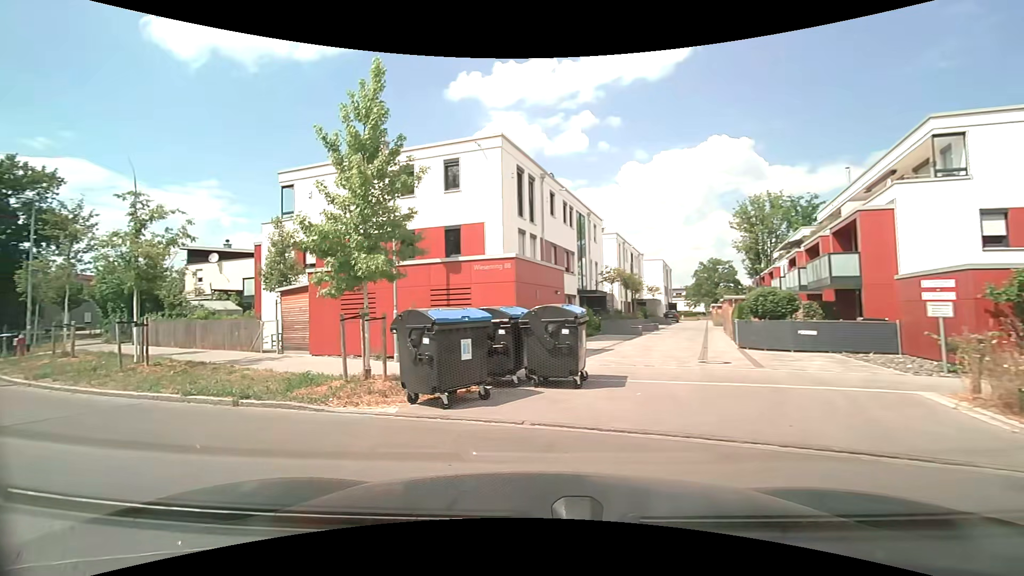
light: Day
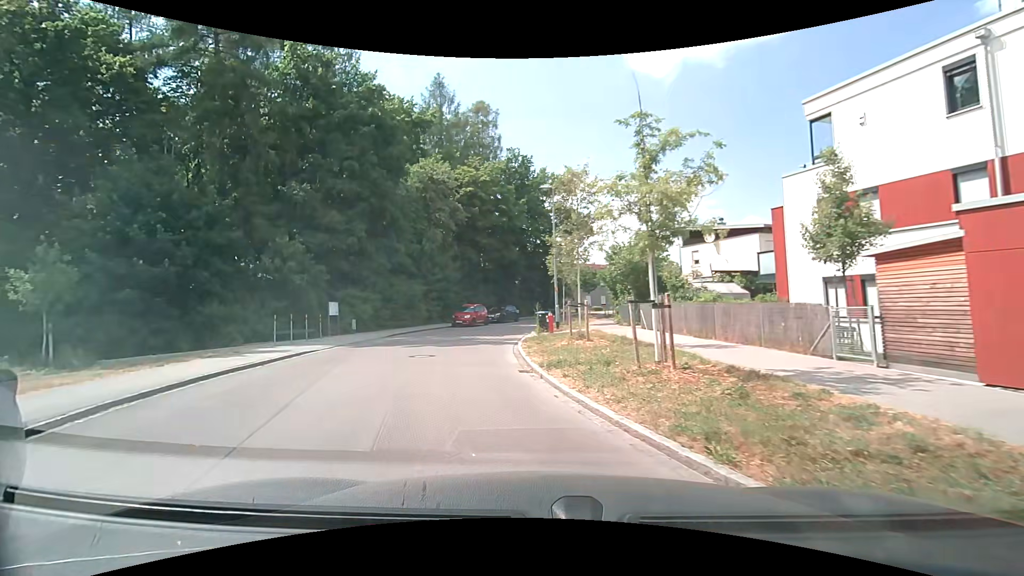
(-3.4, +6.6) m; -49°
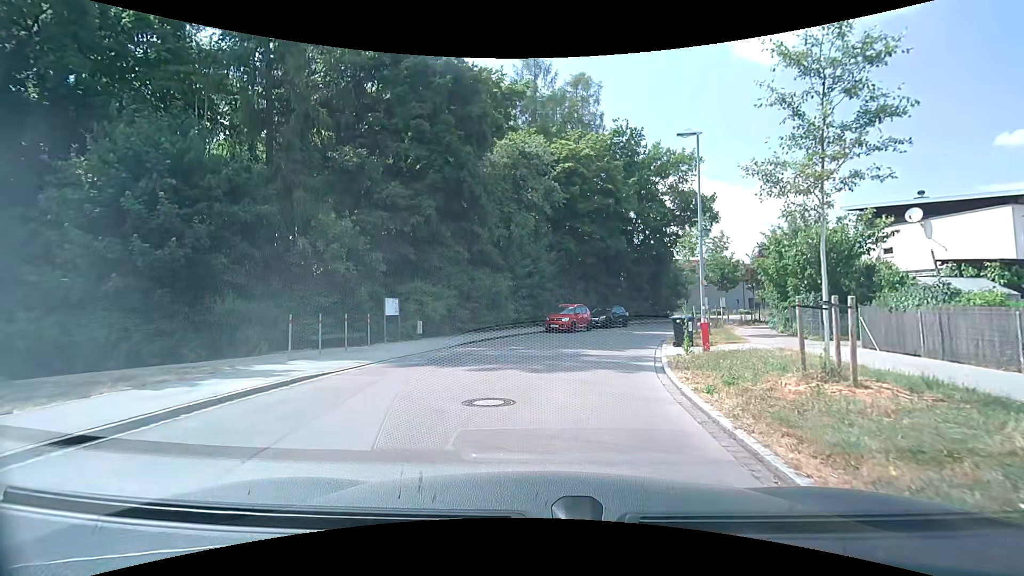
(-1.1, +7.8) m; -11°
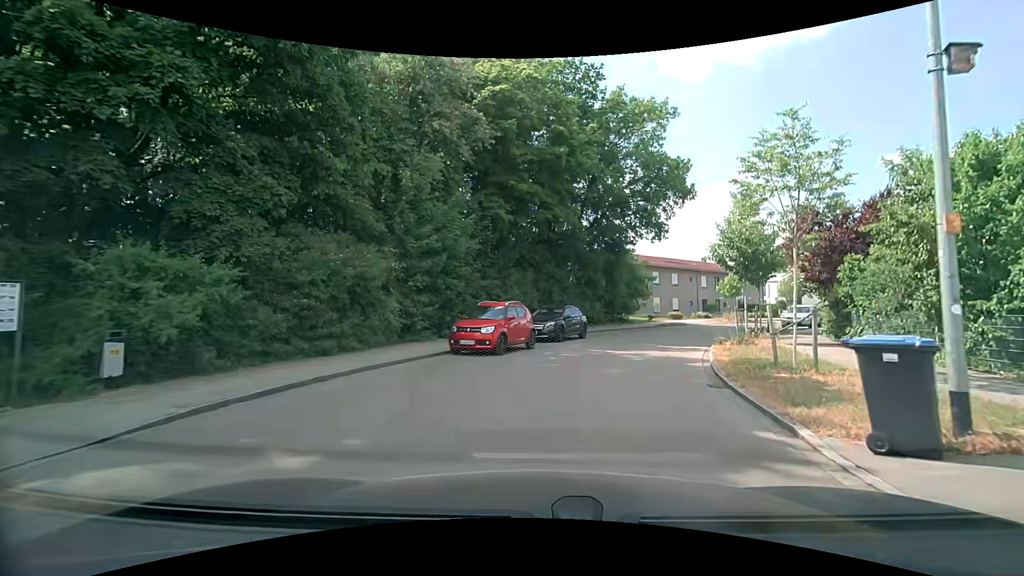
(+0.5, +13.4) m; +7°
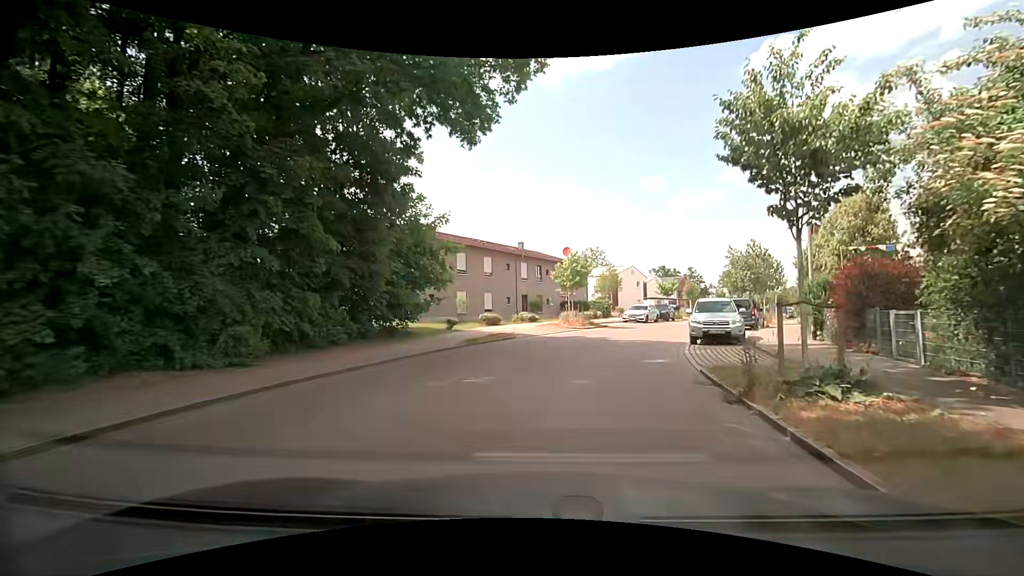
(+4.1, +20.8) m; +21°
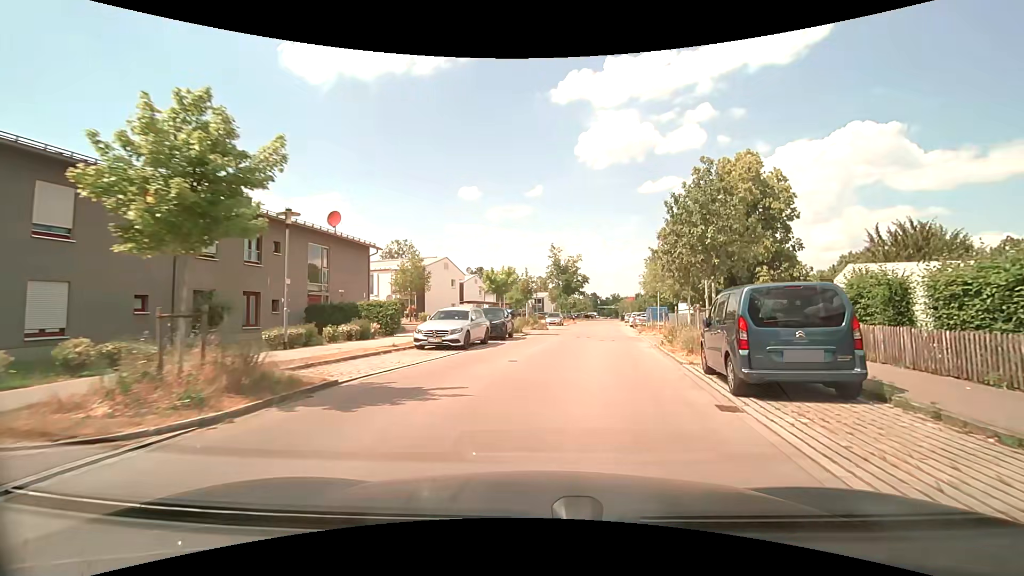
(+3.9, +22.7) m; +20°
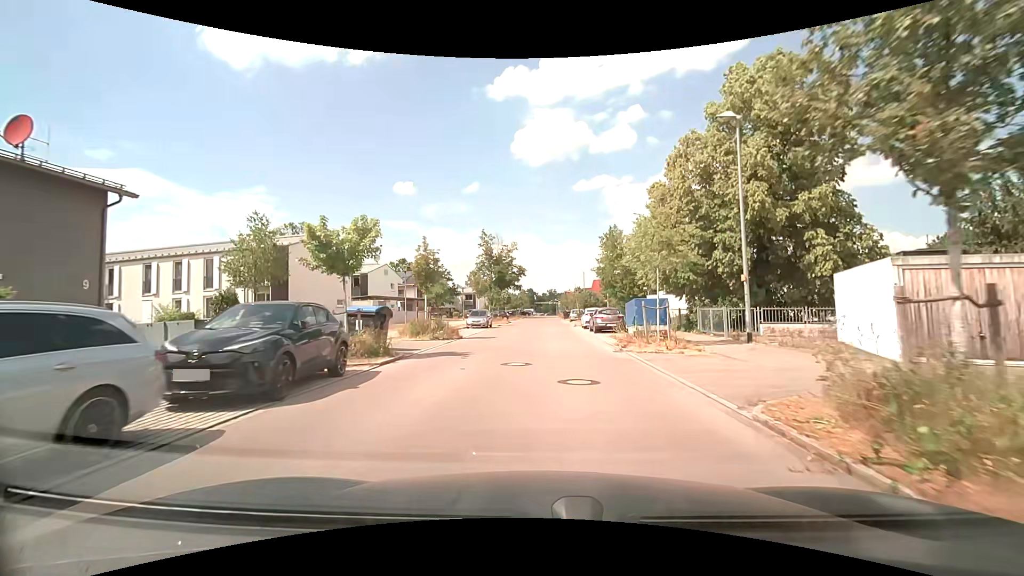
(+1.3, +15.5) m; +8°
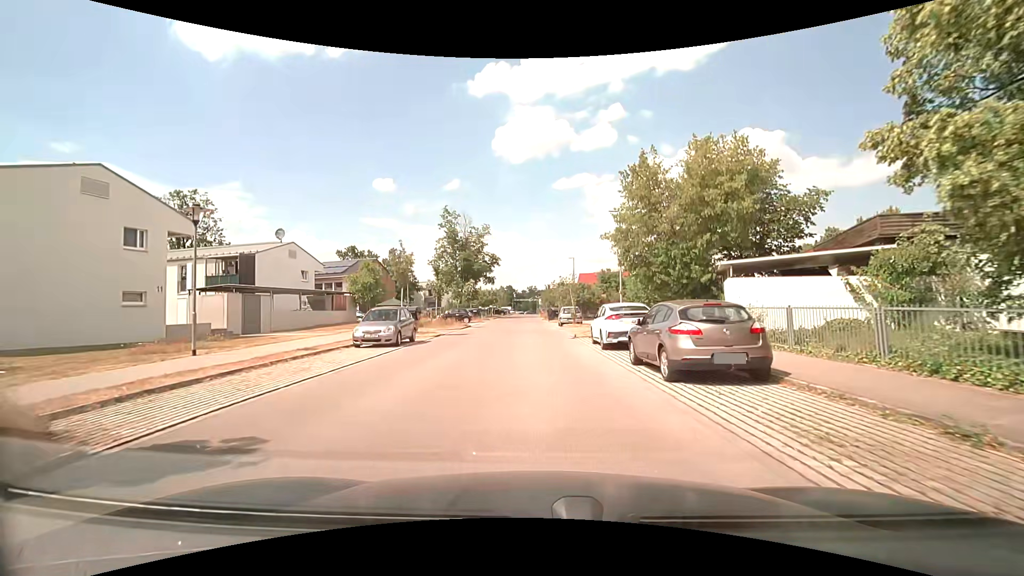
(+0.5, +19.7) m; +3°
(0, +10) (0, +20) (-1, +30) (-1, +40) (-2, +50) (-2, +60) (-2, +70) (-2, +80) (-2, +90) (-2, +100) m
